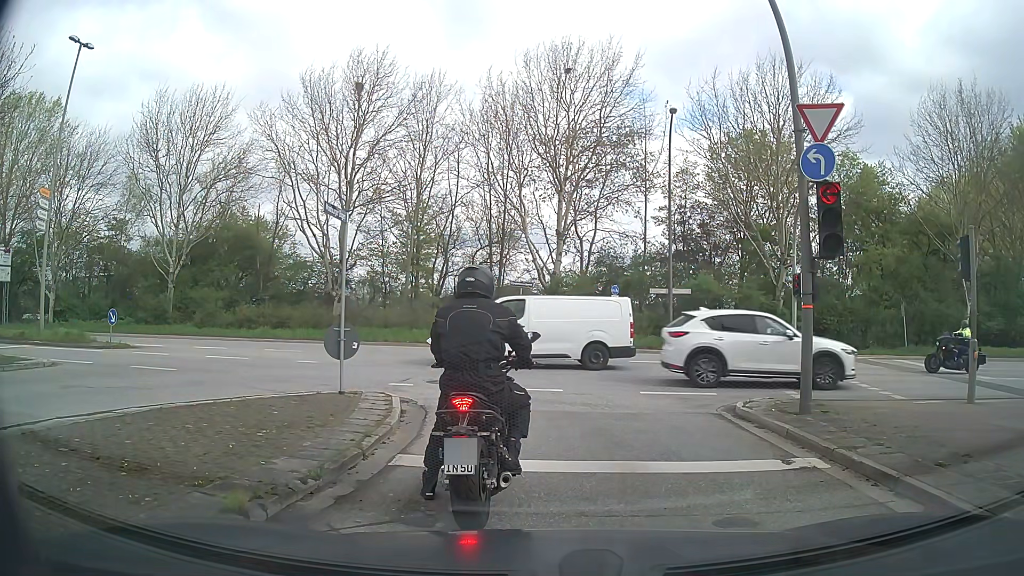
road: secondary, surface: asphalt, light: Day
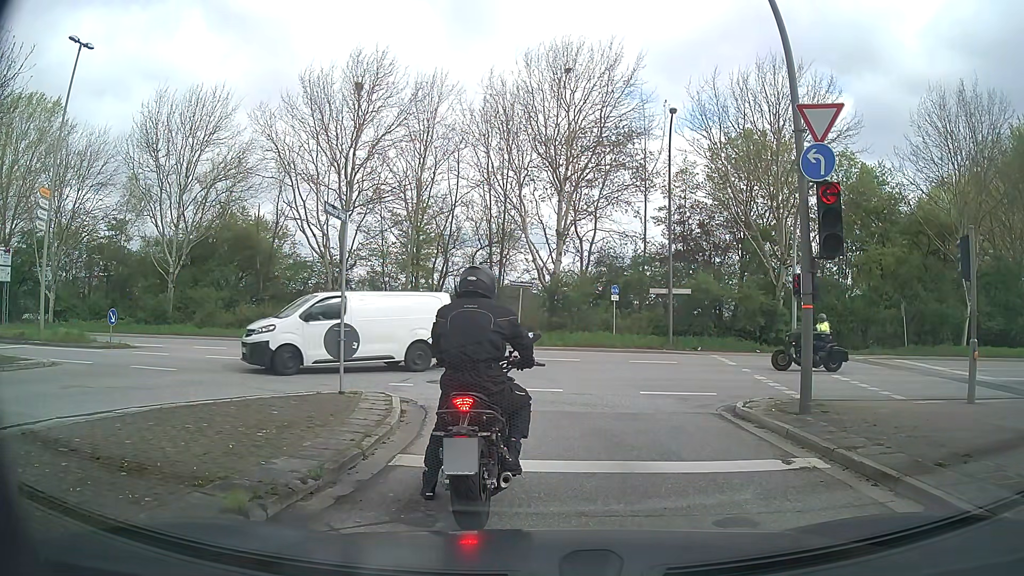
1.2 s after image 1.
(0.0, 0.0) m; 0°
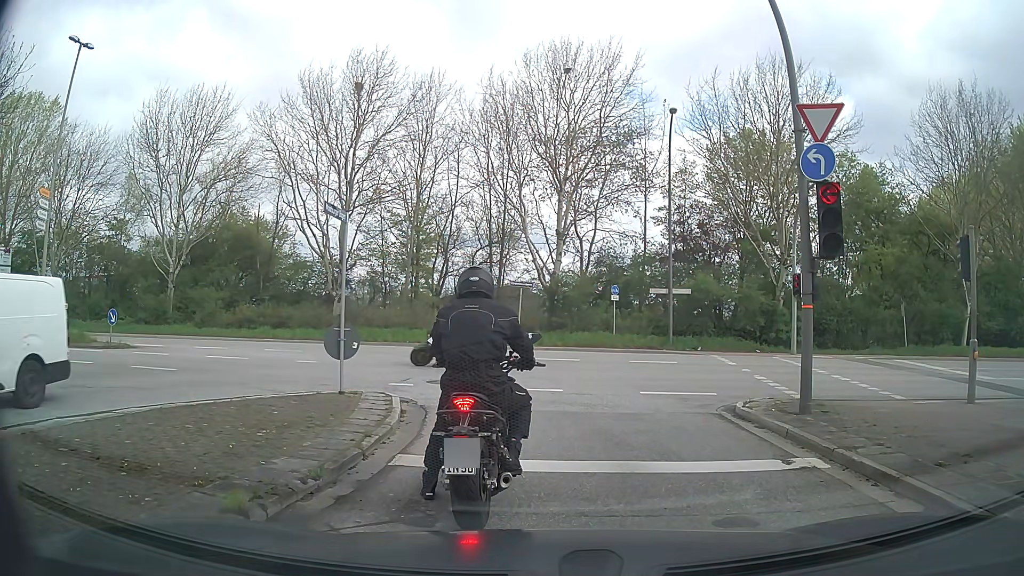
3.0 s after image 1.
(0.0, 0.0) m; 0°
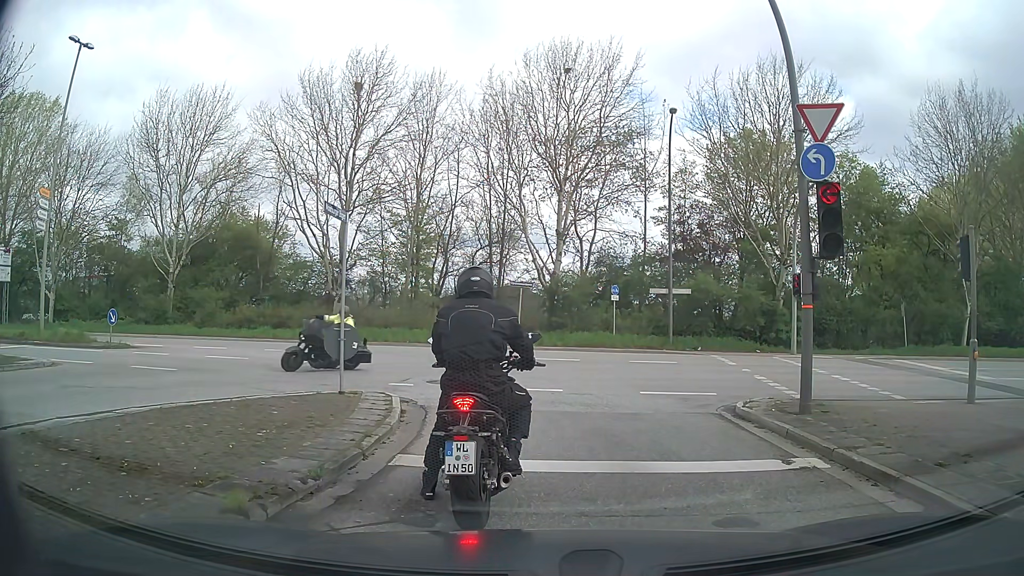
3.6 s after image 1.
(0.0, 0.0) m; 0°
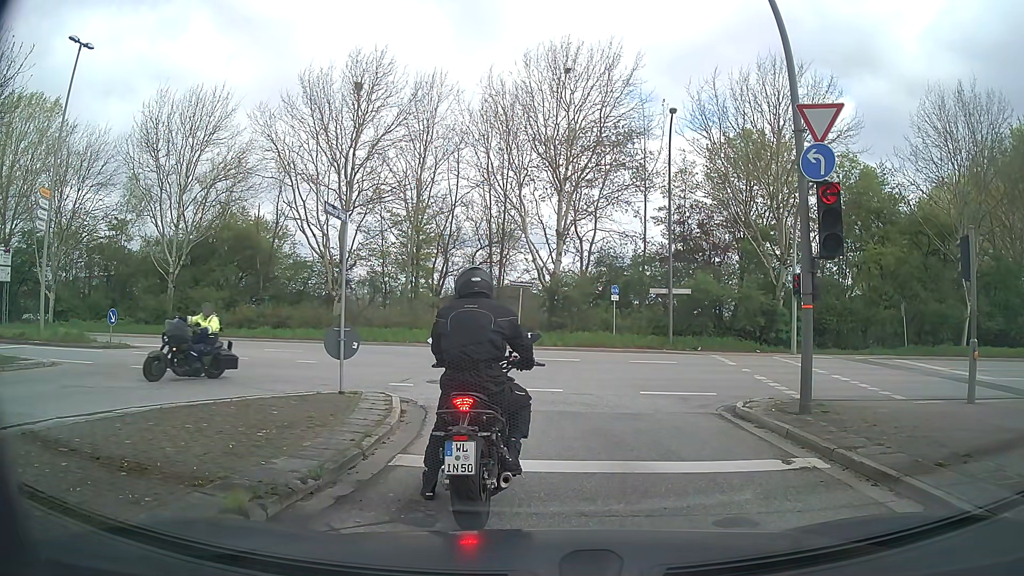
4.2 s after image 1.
(0.0, 0.0) m; 0°
(0, +10) (-3, +19) (-11, +25) (-21, +27) (-31, +27) (-41, +27) (-51, +26) (-61, +25) (-71, +24) (-81, +23) m
